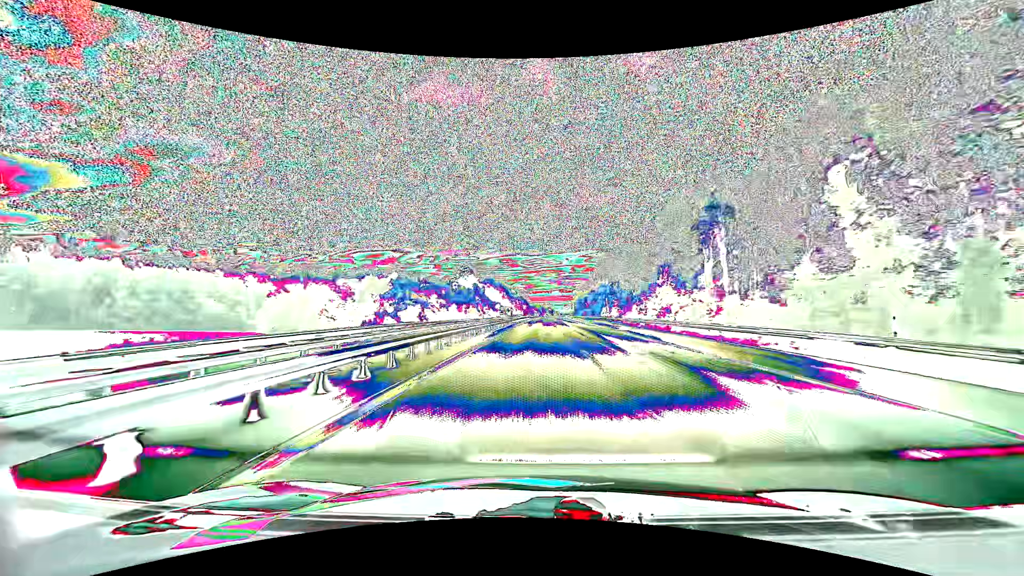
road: motorway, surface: asphalt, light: Day
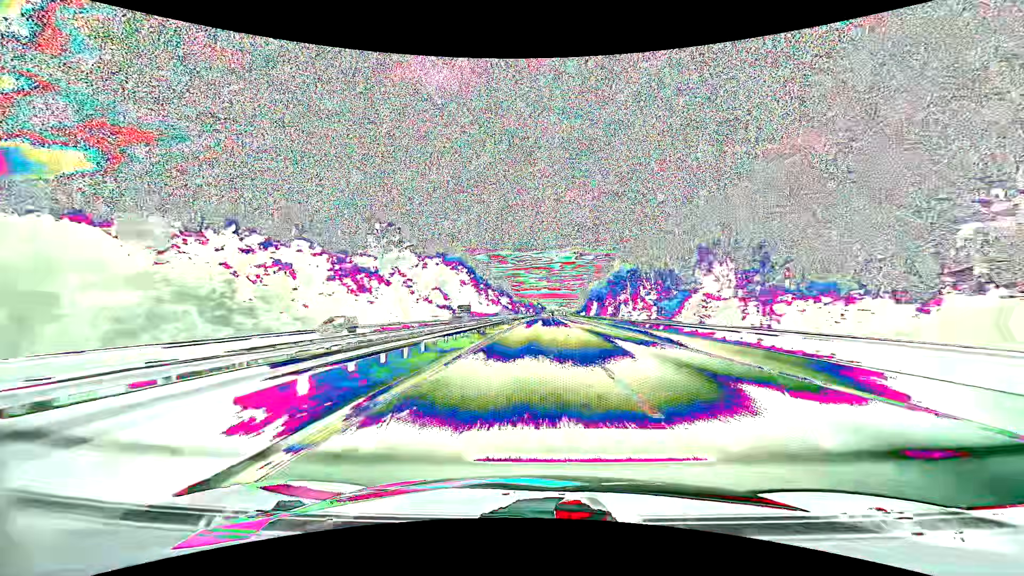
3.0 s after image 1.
(+1.5, +130.2) m; +1°
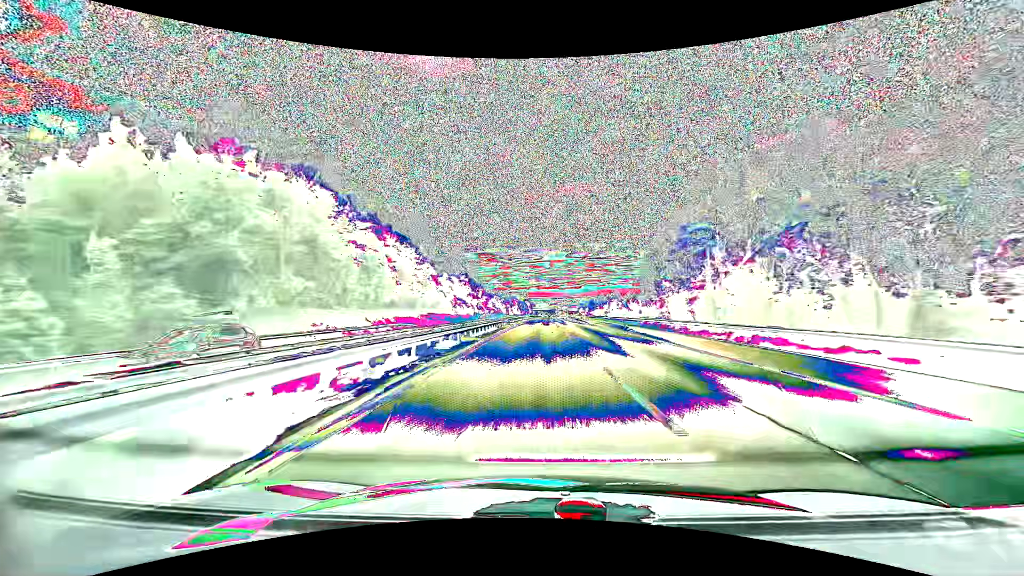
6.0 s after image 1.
(+1.6, +124.3) m; +1°
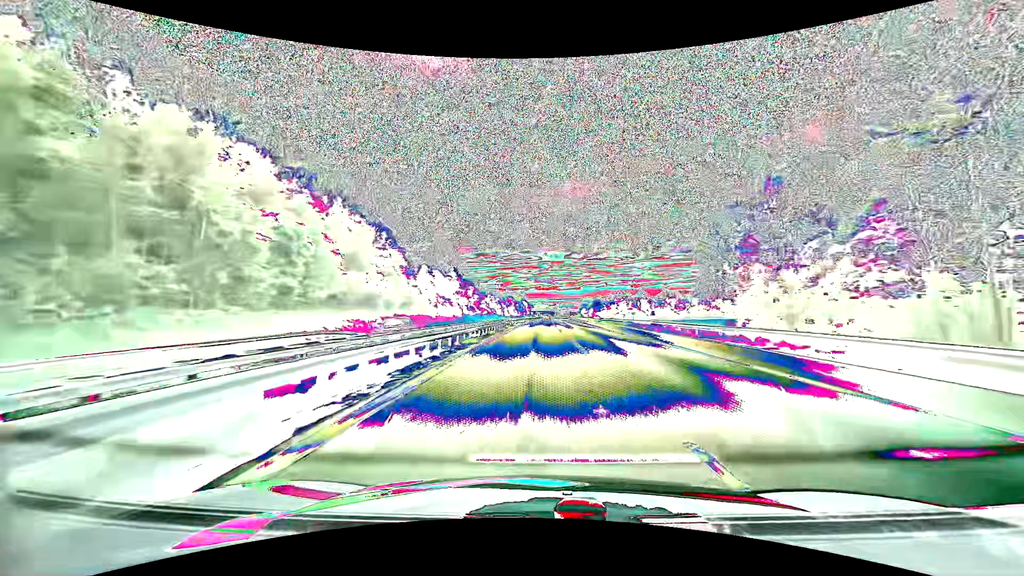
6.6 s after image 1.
(0.0, +24.2) m; 0°
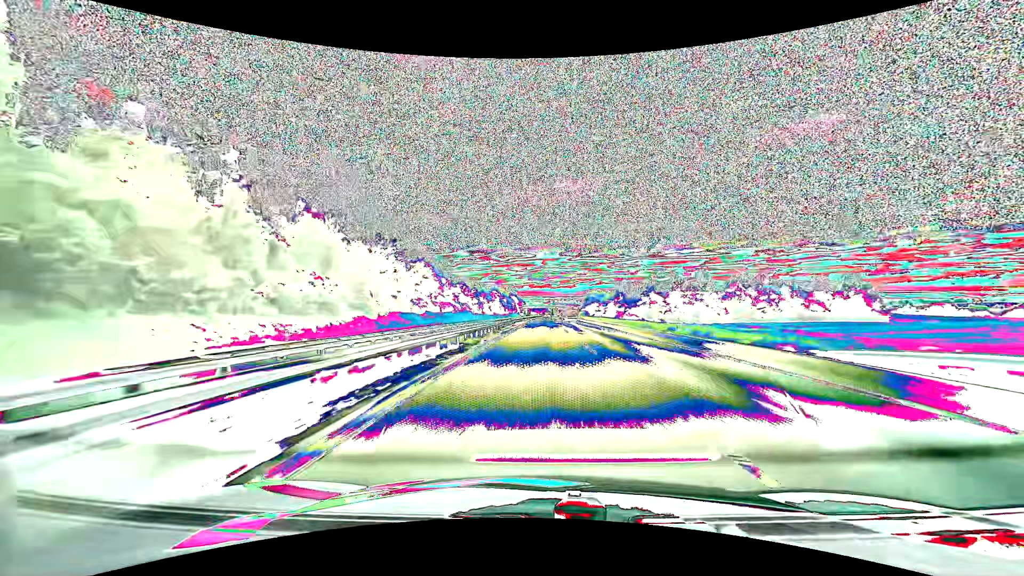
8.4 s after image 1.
(+0.4, +71.5) m; +1°
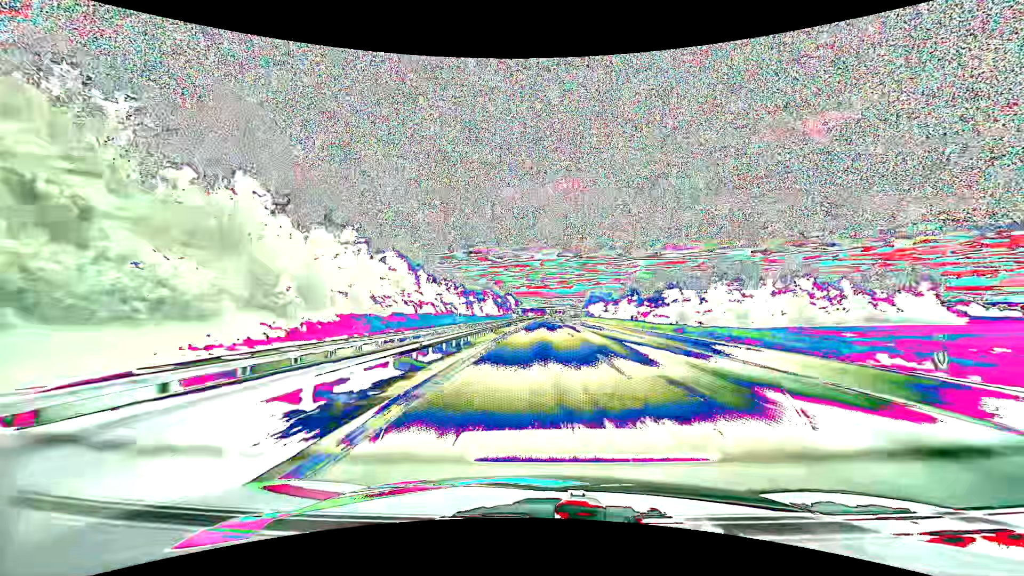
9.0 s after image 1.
(+0.1, +23.4) m; 0°
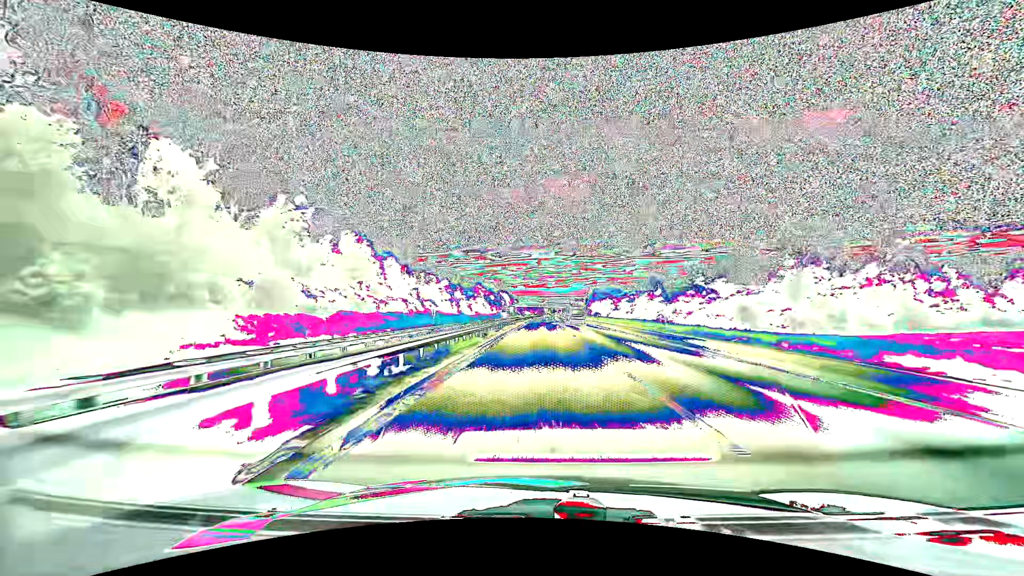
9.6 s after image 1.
(+0.1, +23.3) m; 0°
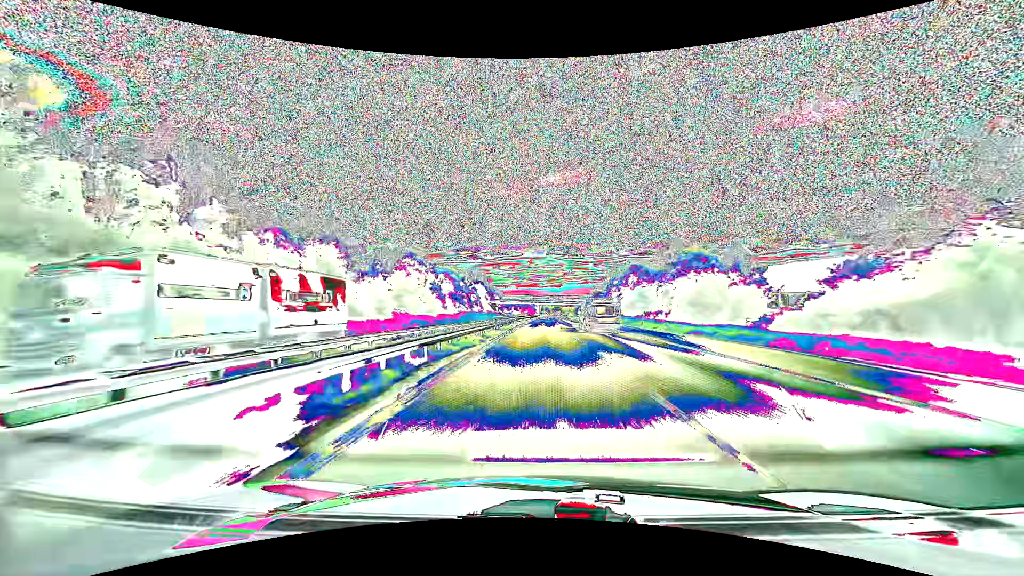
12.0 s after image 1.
(+0.9, +91.2) m; +1°
(0, +10) (0, +20) (0, +30) (0, +40) (0, +50) (0, +60) (0, +70) (+1, +80) (+1, +90) (+1, +100) m
